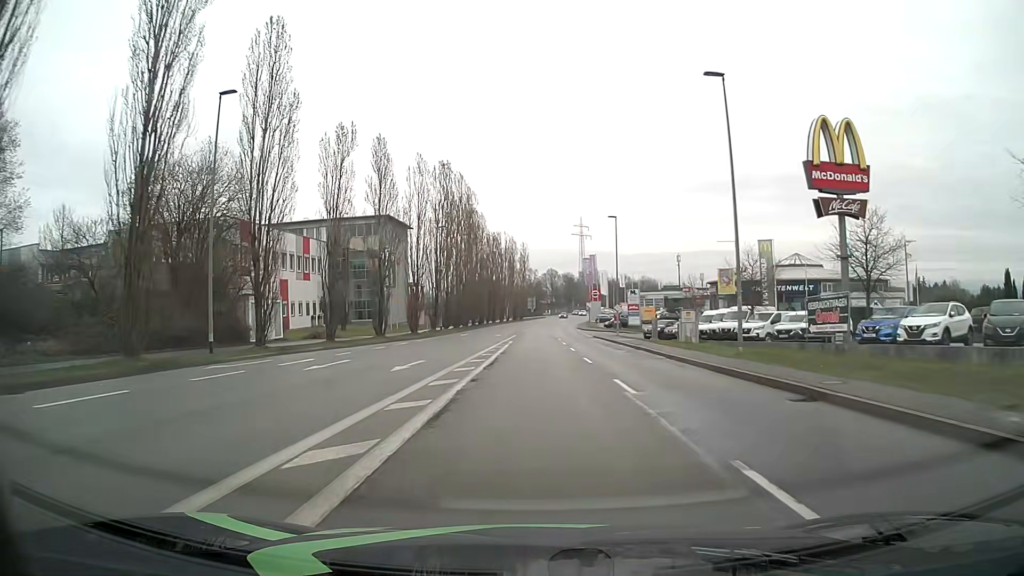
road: tertiary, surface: asphalt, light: Day
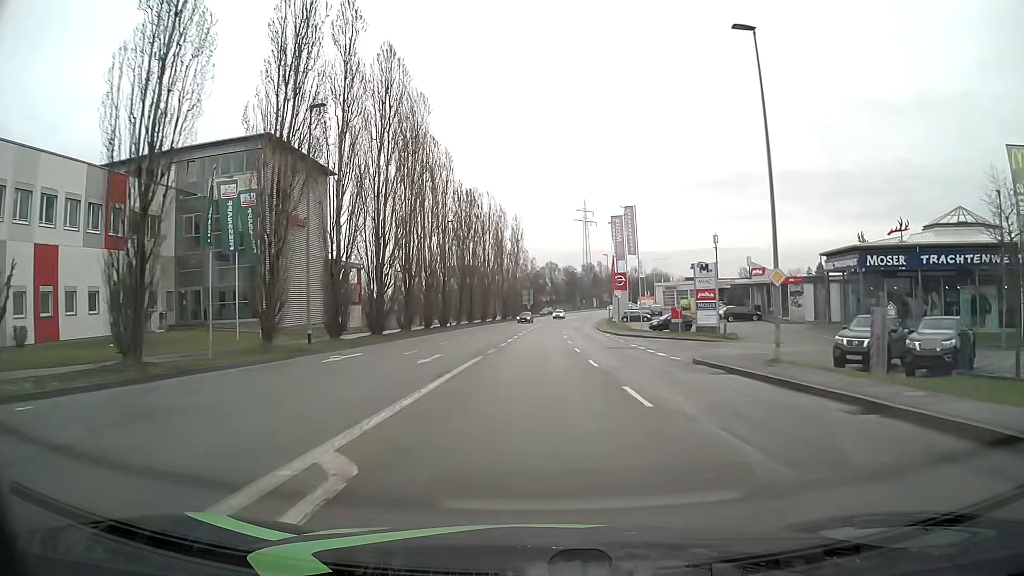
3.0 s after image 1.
(+0.1, +39.3) m; 0°
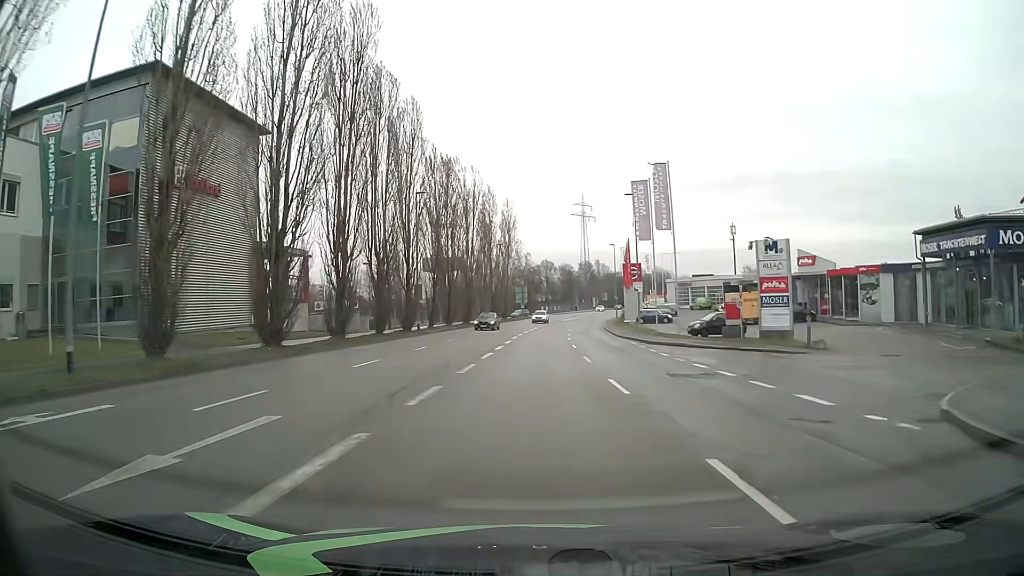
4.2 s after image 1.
(+0.1, +15.9) m; 0°
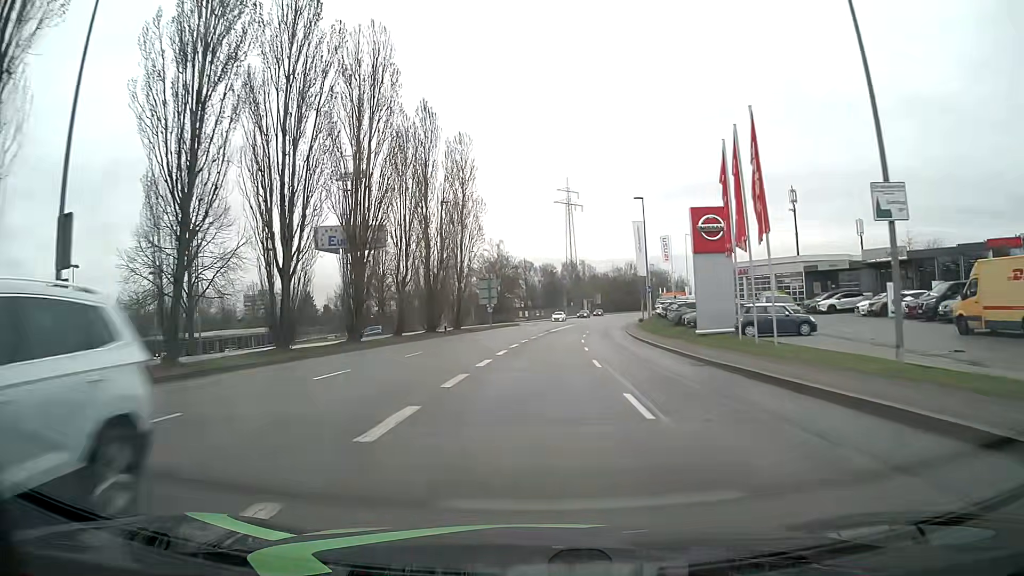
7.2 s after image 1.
(+0.5, +38.9) m; +2°
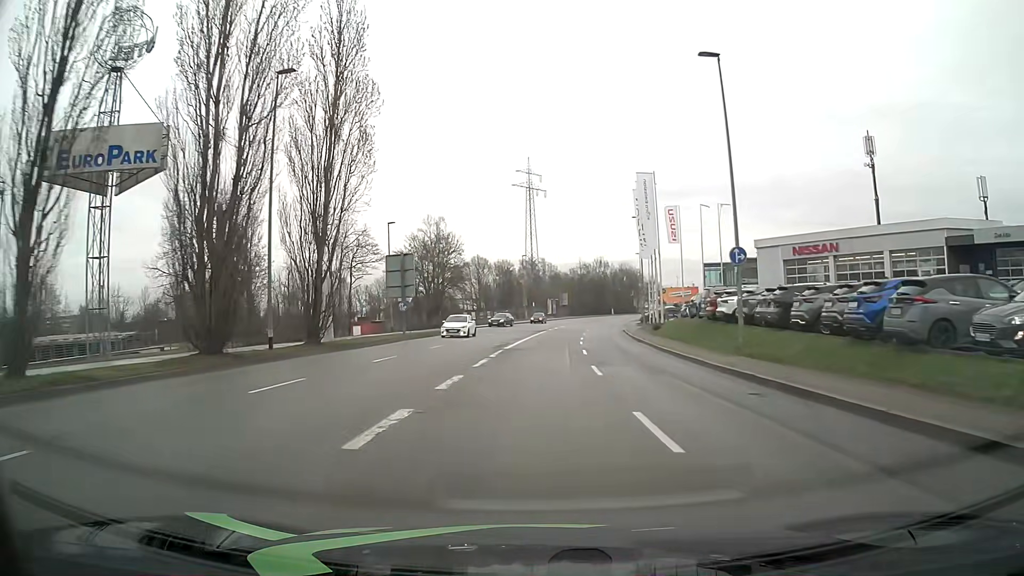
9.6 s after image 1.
(+0.8, +30.6) m; +4°
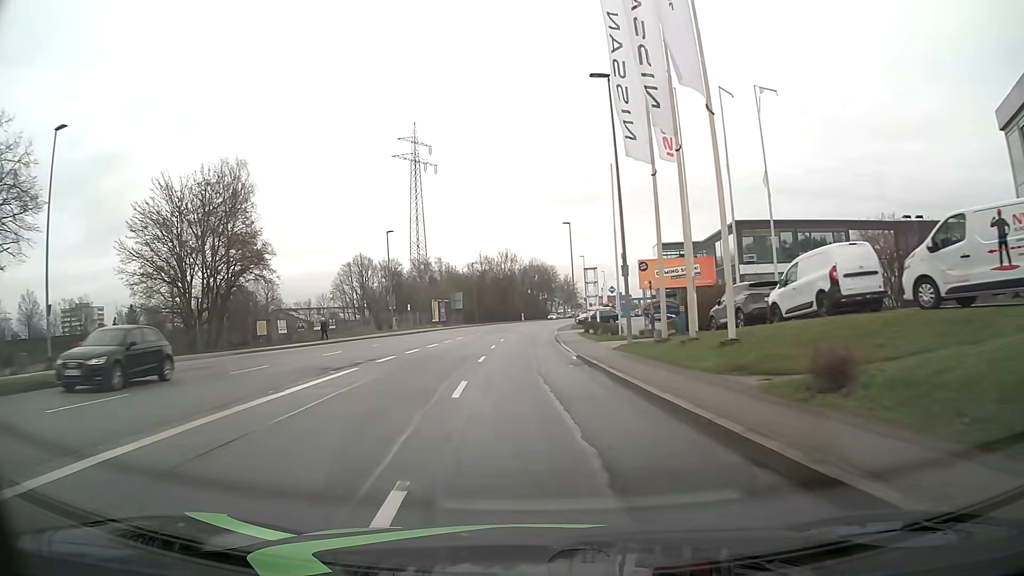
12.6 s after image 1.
(+3.1, +38.2) m; +8°
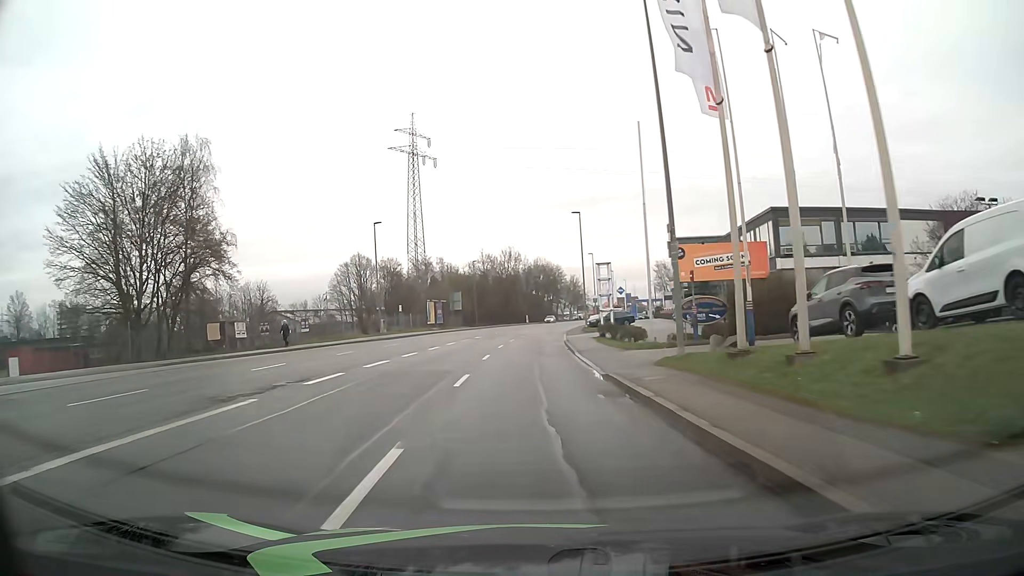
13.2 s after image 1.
(0.0, +7.7) m; 0°
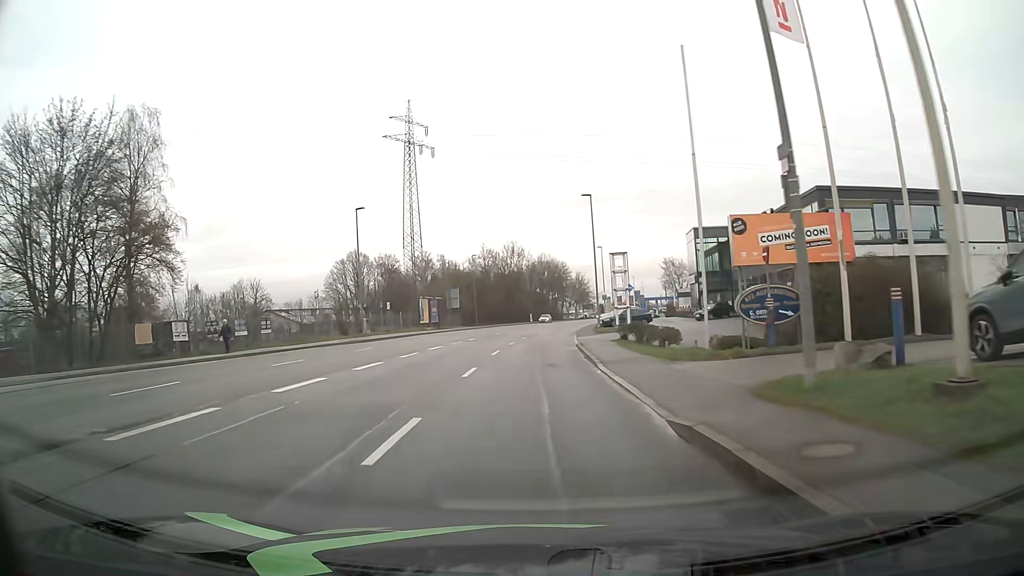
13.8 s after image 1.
(-0.1, +7.8) m; -1°
(0, +10) (0, +20) (0, +30) (0, +40) (+1, +50) (+2, +60) (+3, +70) (+4, +80) (+5, +90) (+7, +100) m
